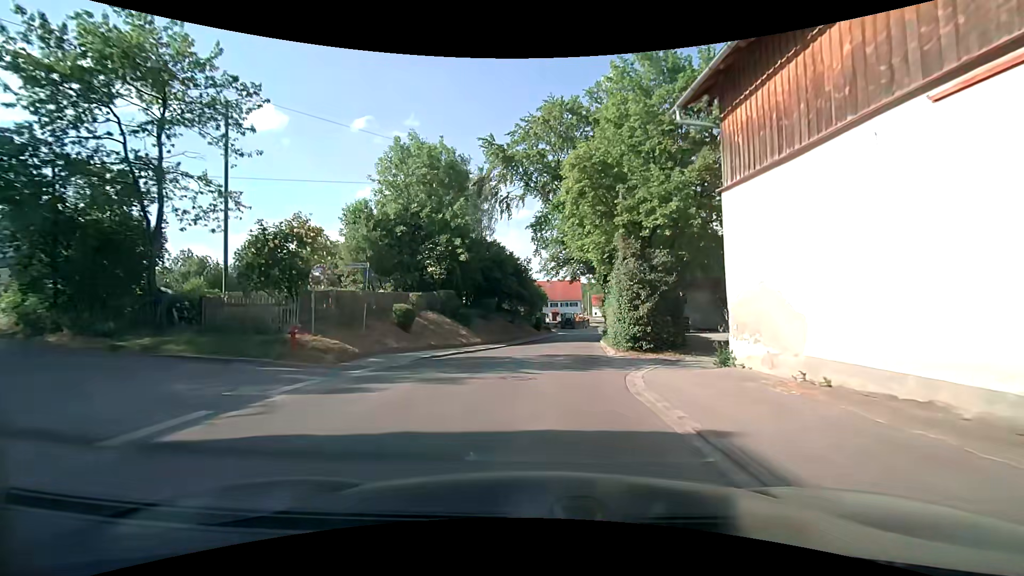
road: secondary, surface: asphalt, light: Day
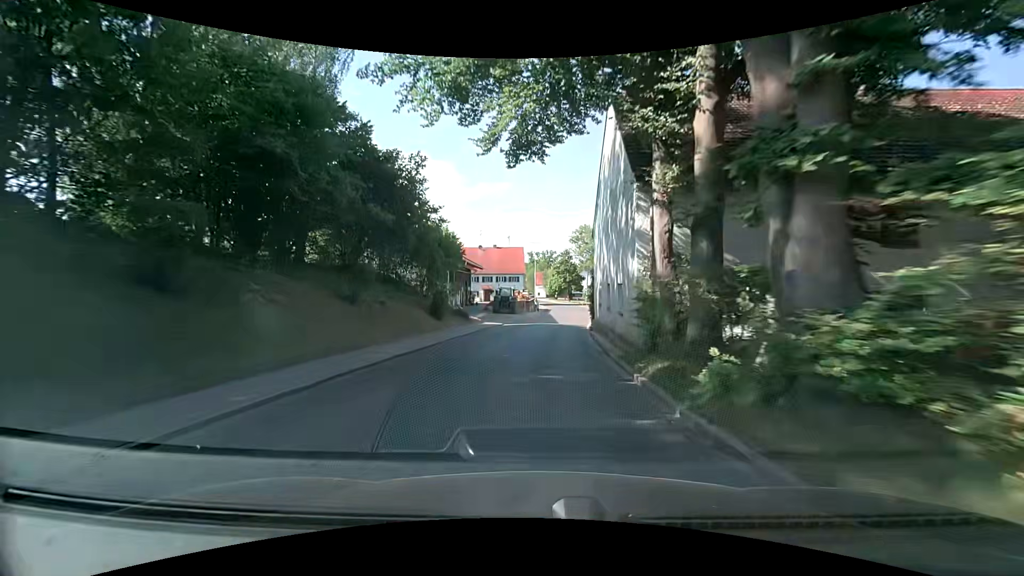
(+1.8, +33.7) m; +6°
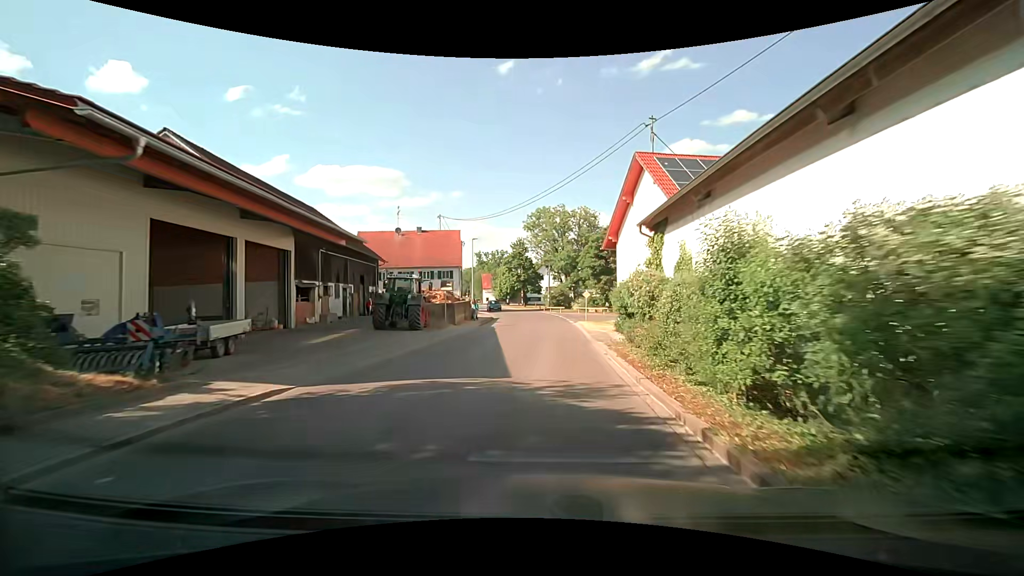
(+1.3, +28.2) m; +4°
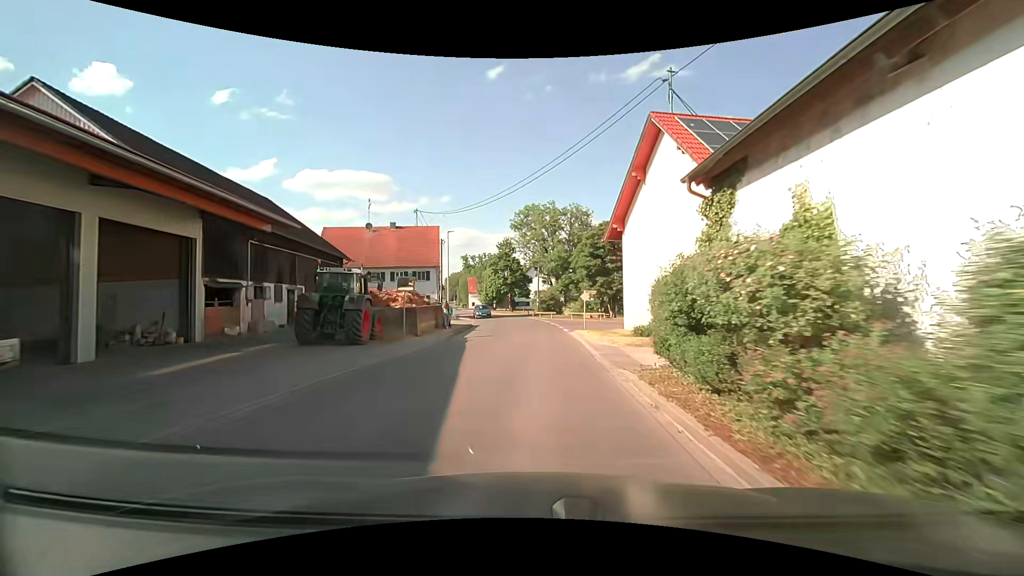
(+0.3, +7.1) m; +4°
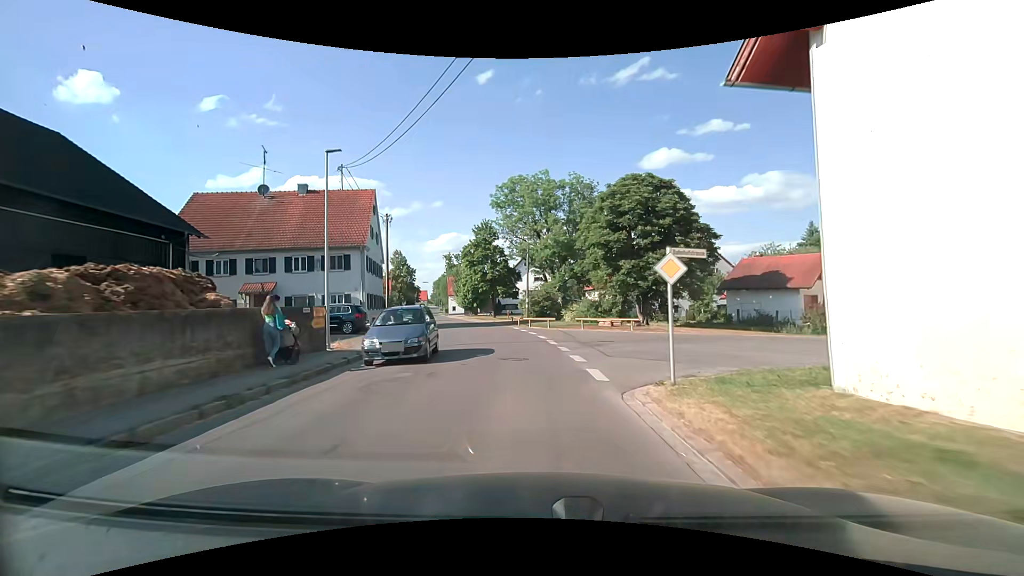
(+0.2, +20.8) m; +1°
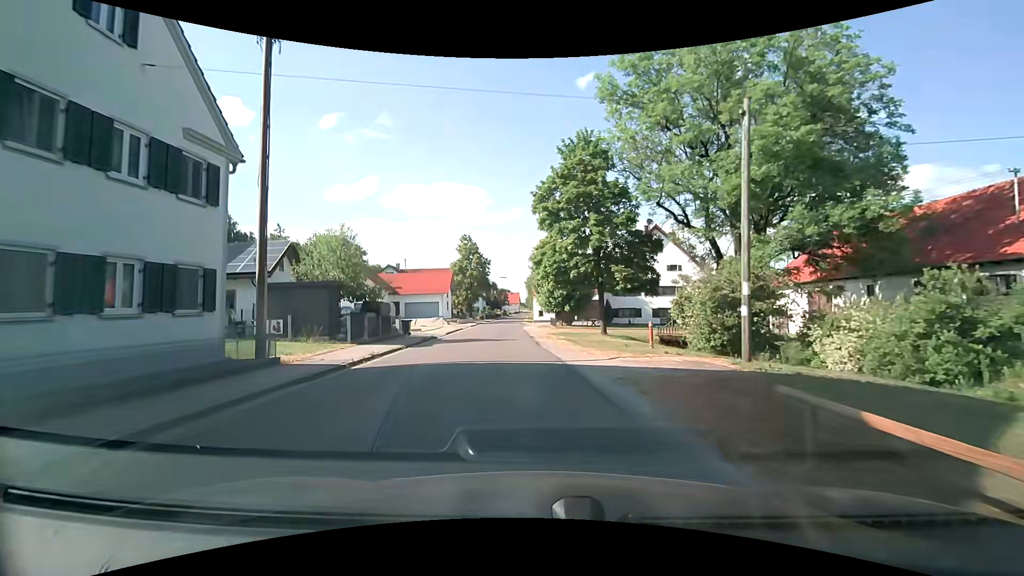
(-3.3, +33.9) m; -11°
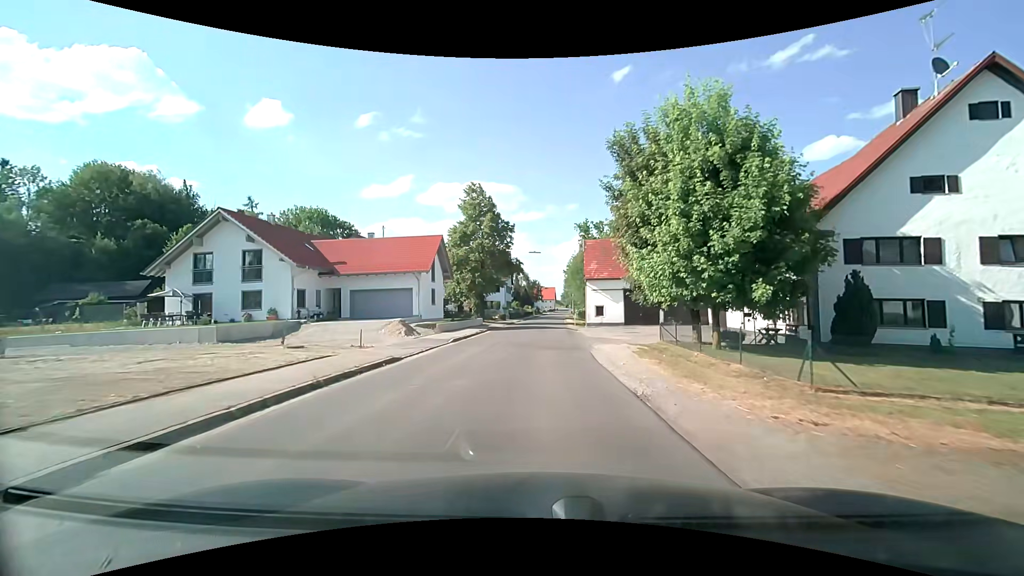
(-2.2, +35.3) m; -4°
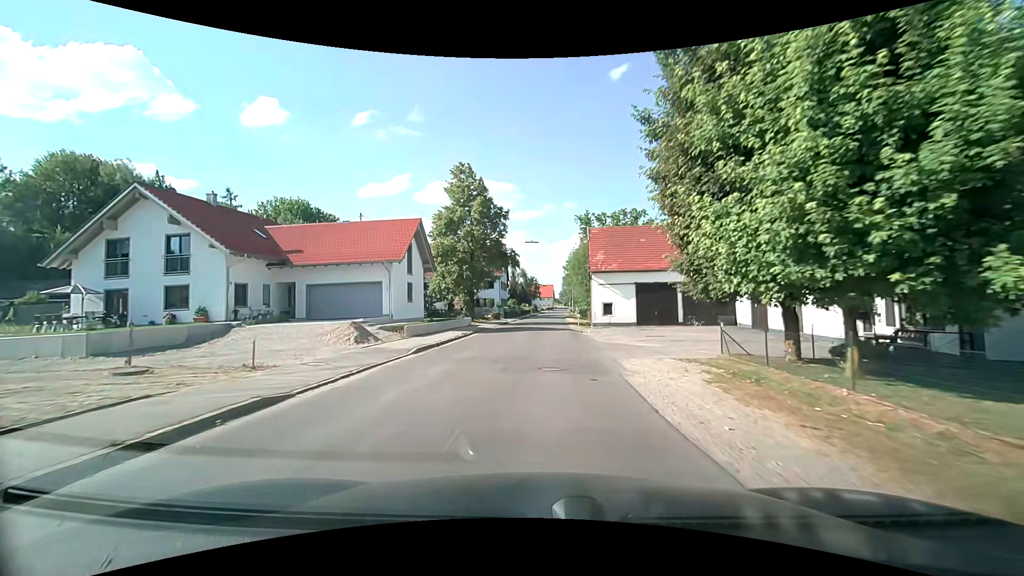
(0.0, +7.2) m; 0°
(0, +10) (0, +20) (0, +30) (+1, +40) (+1, +50) (+2, +60) (+2, +70) (+3, +80) (+3, +90) (+4, +100) m
